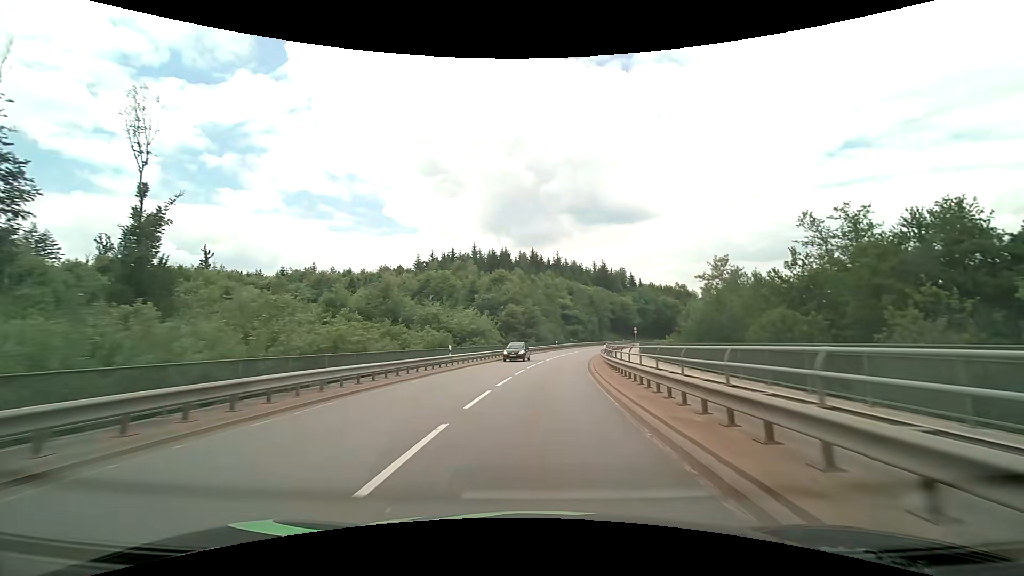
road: secondary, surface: asphalt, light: Day
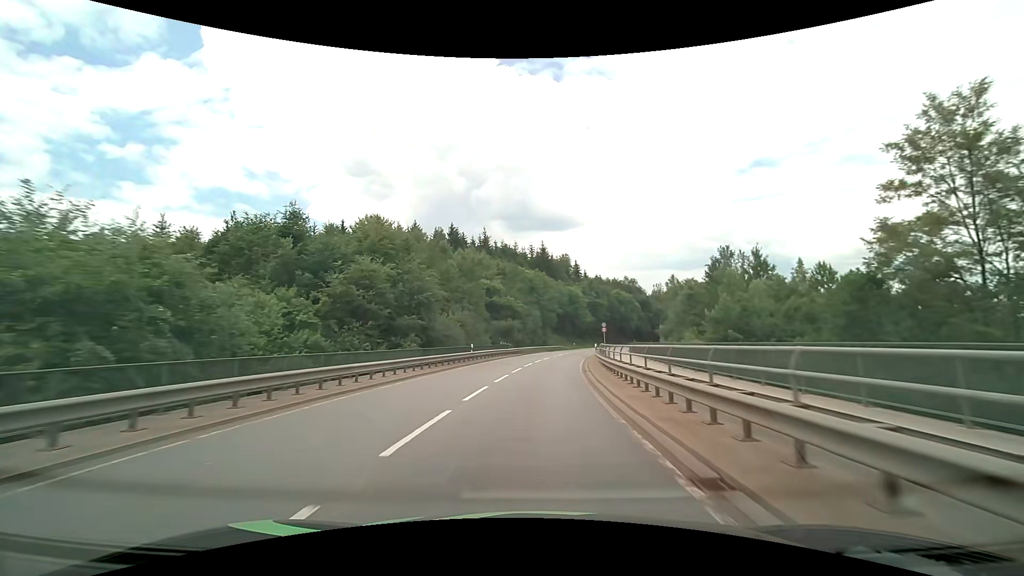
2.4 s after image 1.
(+2.9, +40.3) m; +8°
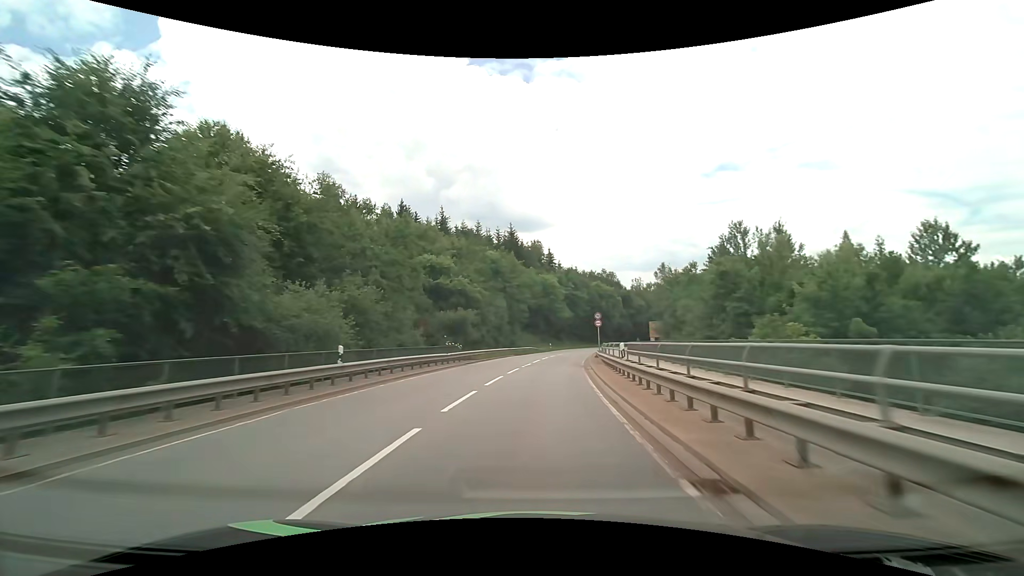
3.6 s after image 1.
(+0.6, +20.3) m; +3°
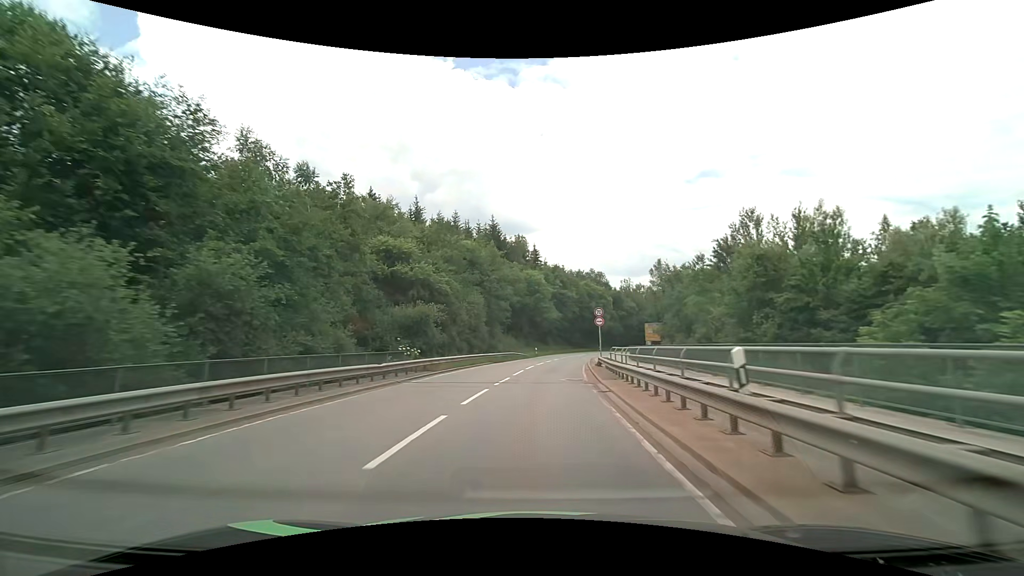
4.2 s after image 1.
(+0.2, +10.1) m; +2°
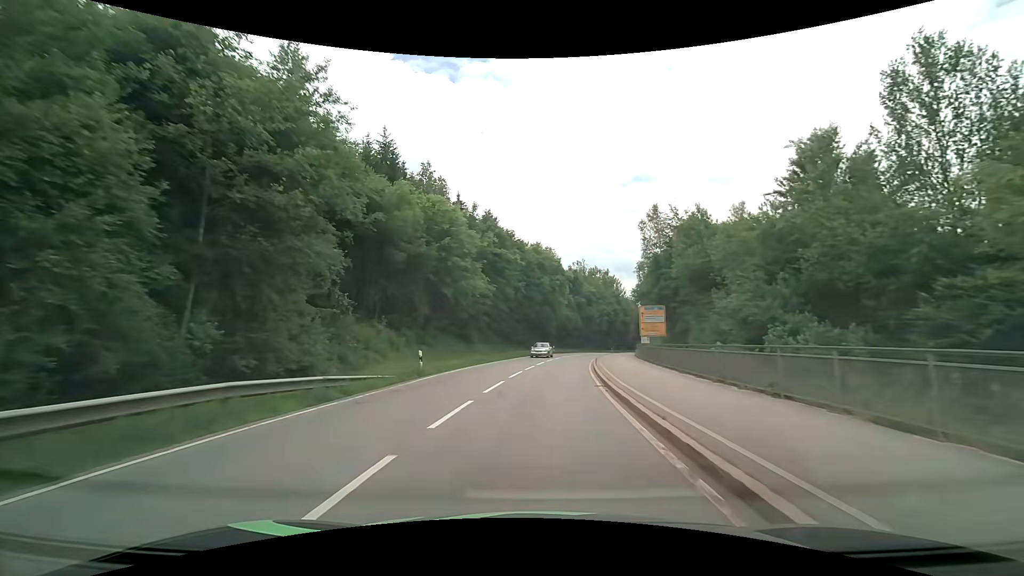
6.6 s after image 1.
(+2.4, +39.2) m; +7°
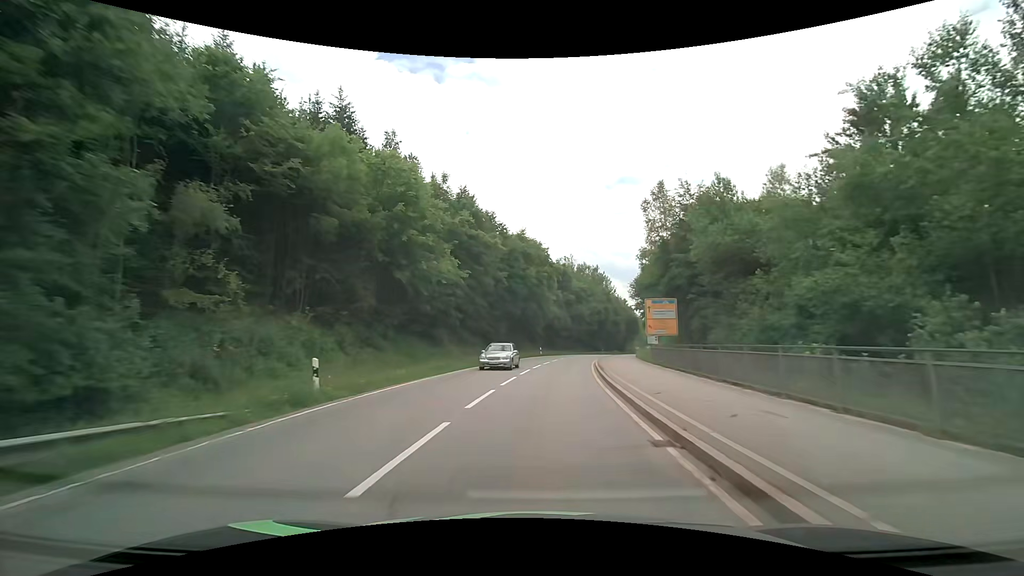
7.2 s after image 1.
(+0.2, +9.3) m; +2°
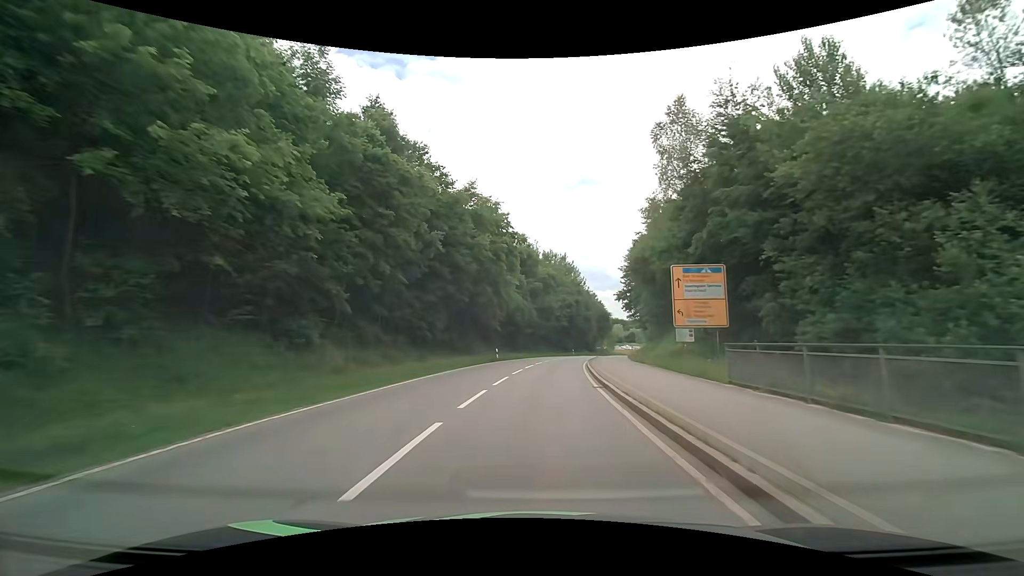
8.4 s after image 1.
(+0.6, +18.0) m; +4°
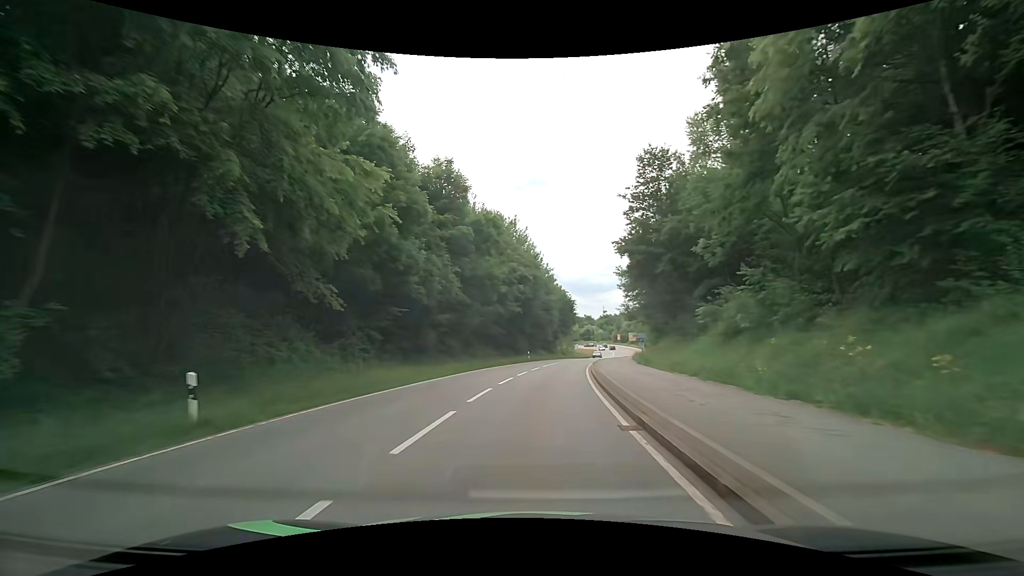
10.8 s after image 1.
(+1.8, +33.8) m; +5°
